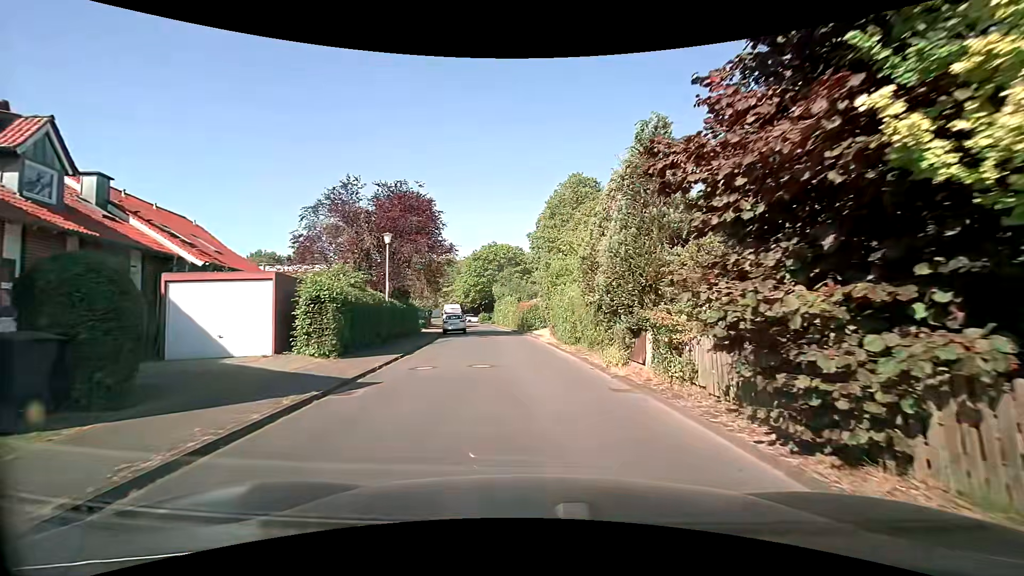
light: Day
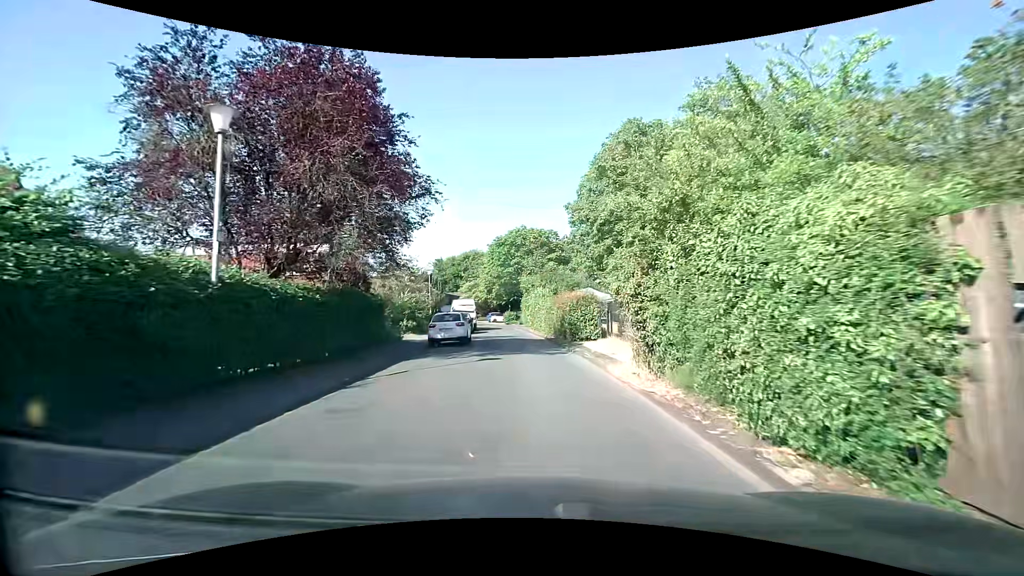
(-0.4, +14.9) m; -4°
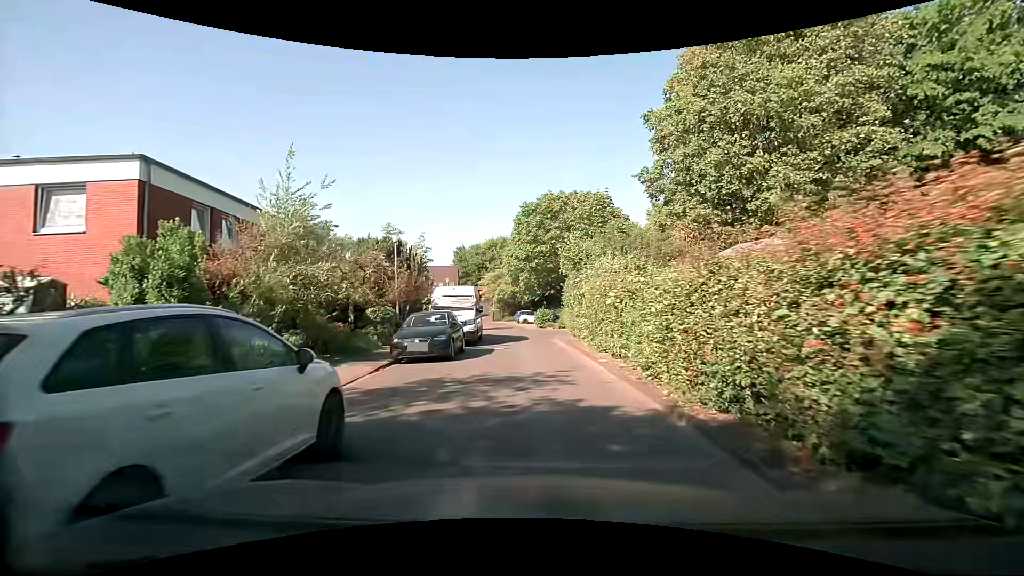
(-0.4, +19.2) m; -4°
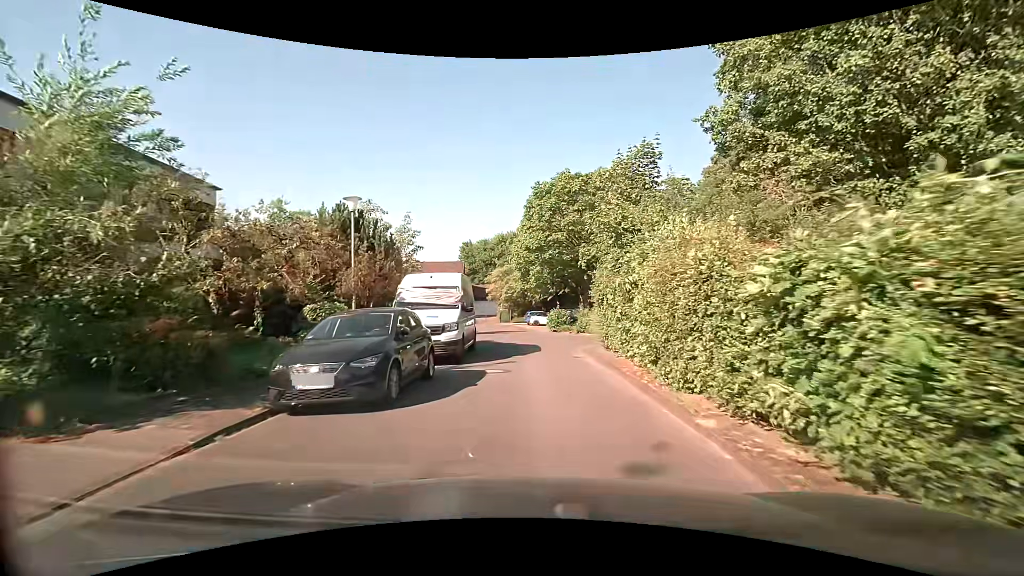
(0.0, +6.9) m; -1°
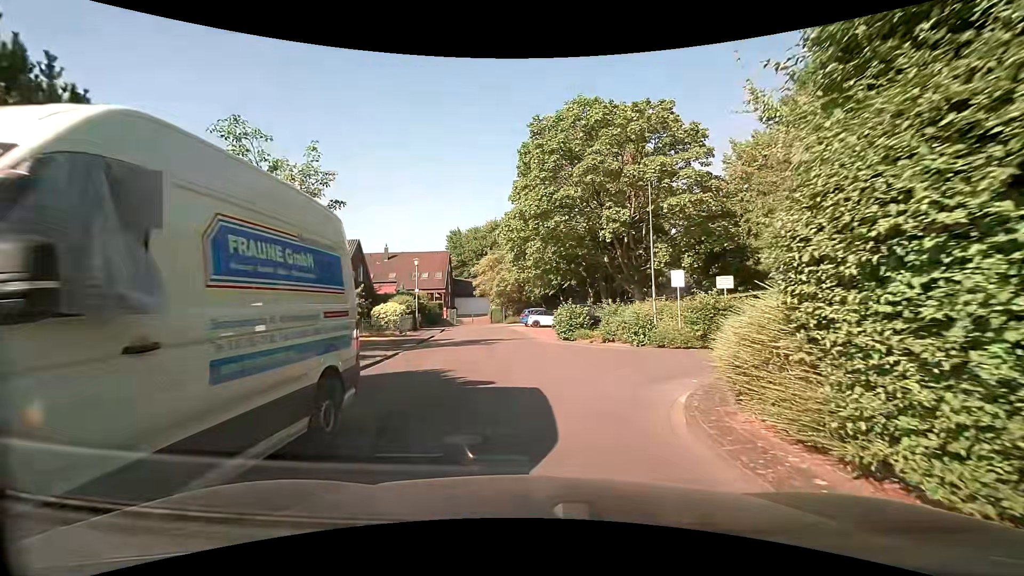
(0.0, +12.0) m; +1°
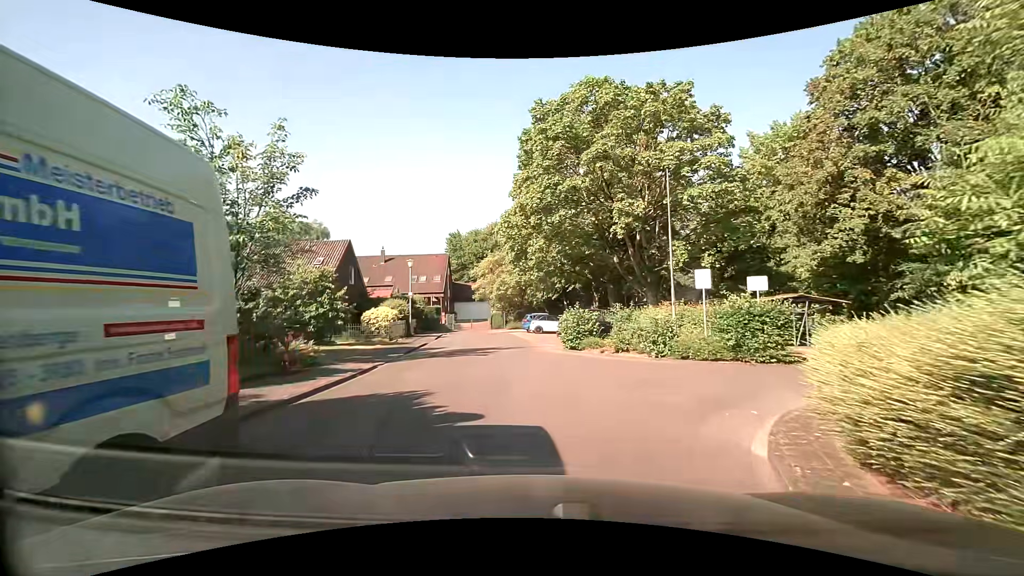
(-0.1, +2.5) m; -1°
